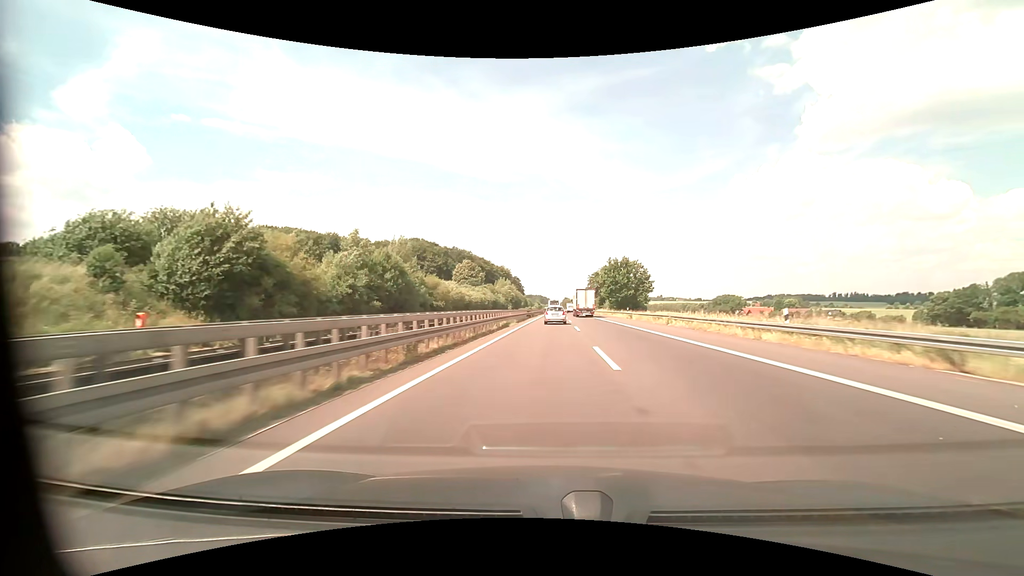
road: motorway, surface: asphalt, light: Day
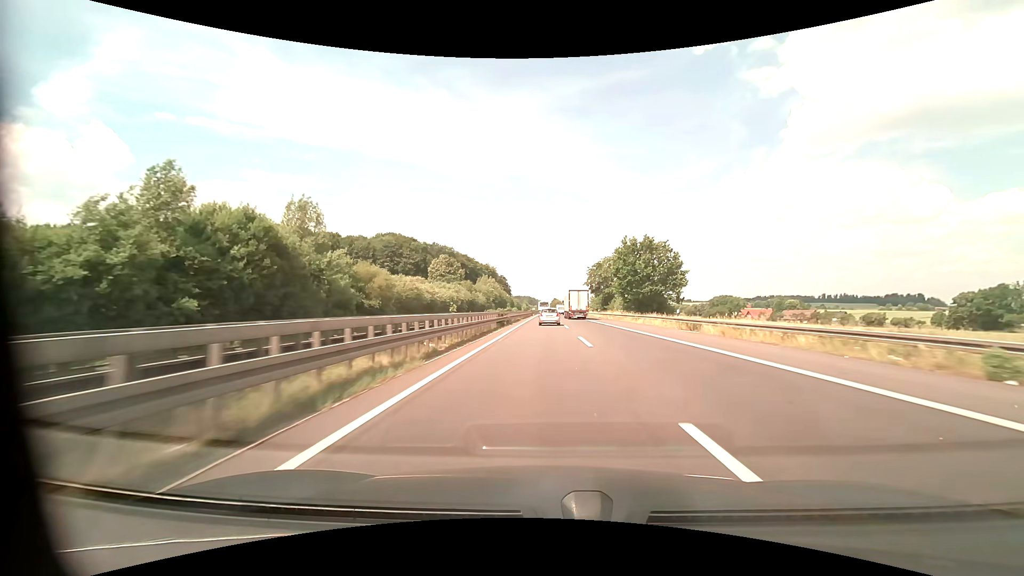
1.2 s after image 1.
(+0.3, +29.2) m; +1°
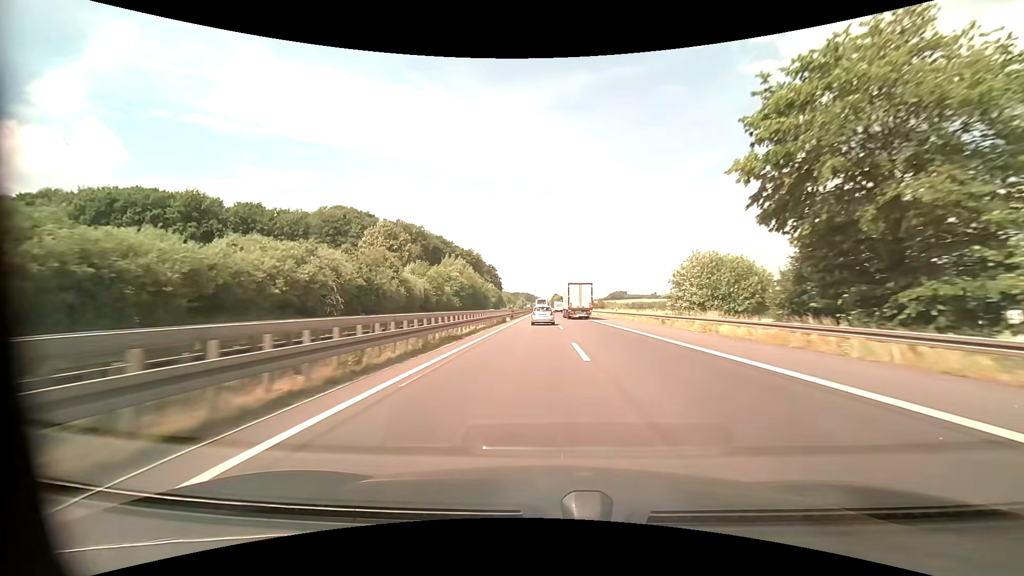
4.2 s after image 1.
(+0.7, +78.5) m; 0°
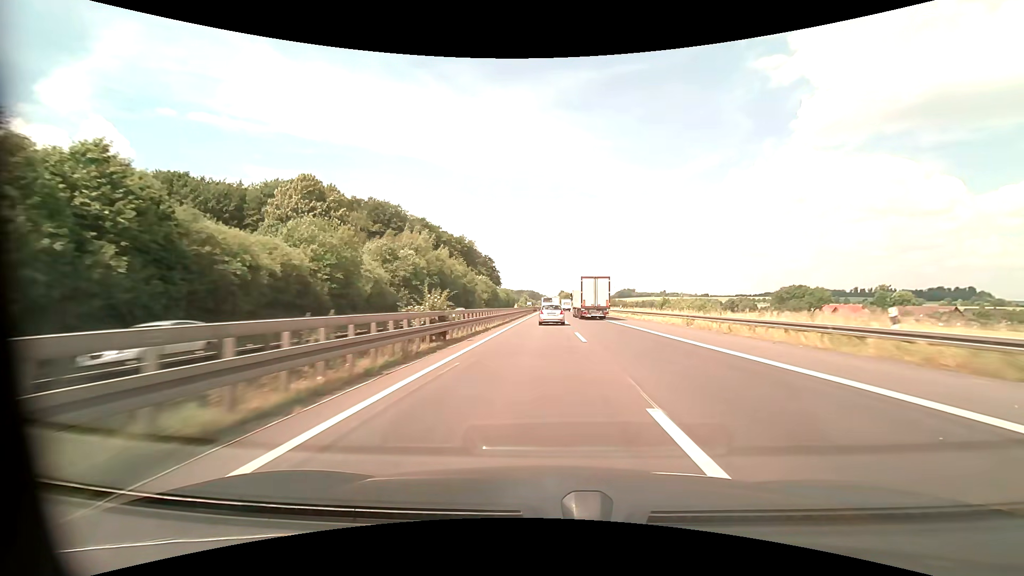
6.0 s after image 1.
(-0.3, +48.4) m; -1°
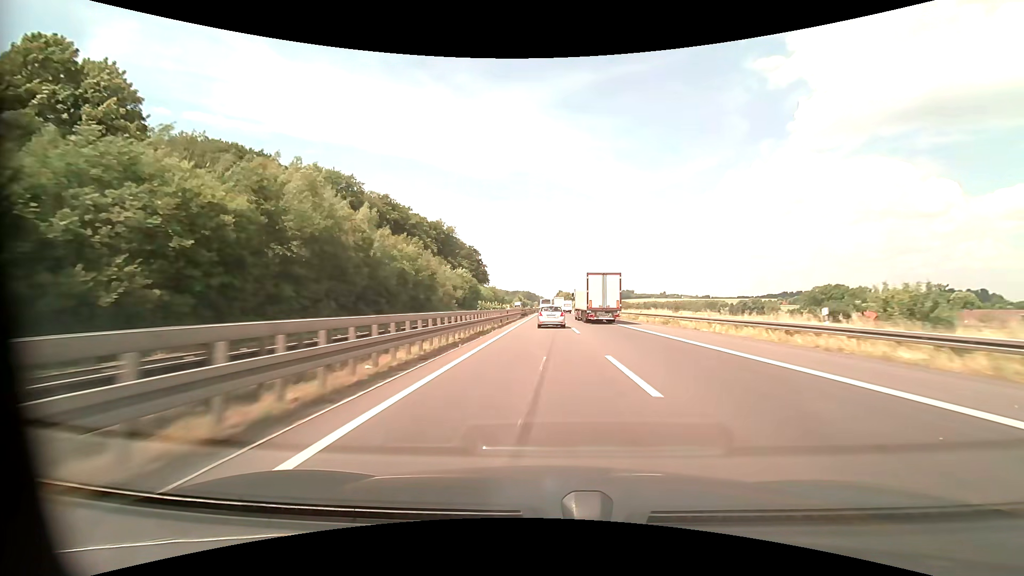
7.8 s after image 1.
(0.0, +47.4) m; 0°
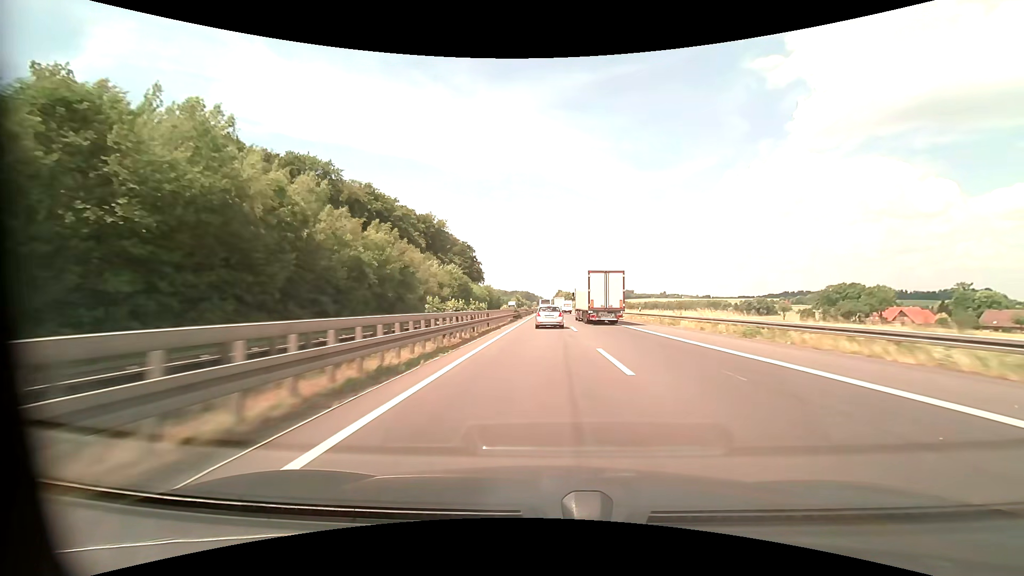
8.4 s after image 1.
(0.0, +15.8) m; 0°
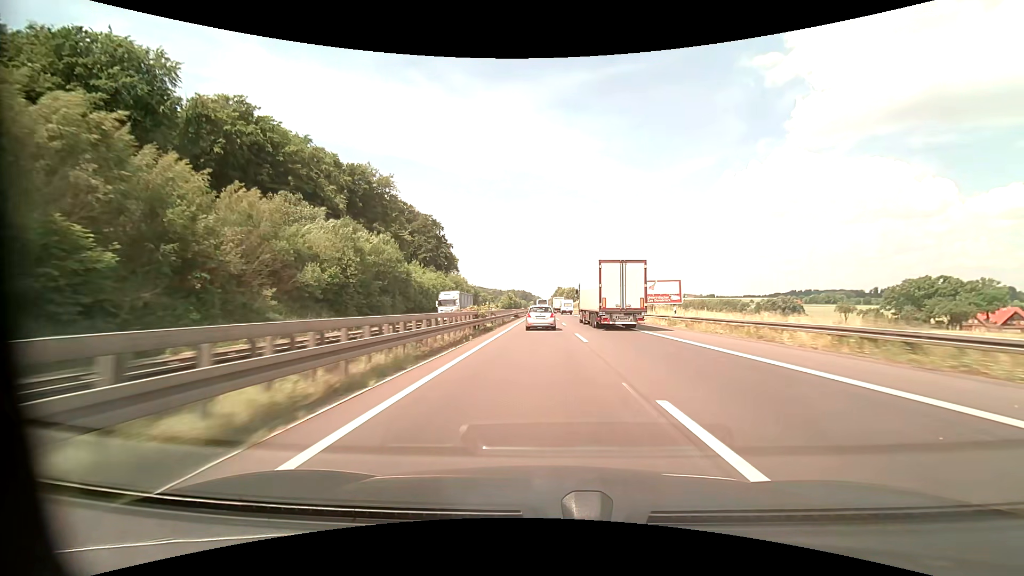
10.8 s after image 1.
(+0.2, +63.5) m; 0°
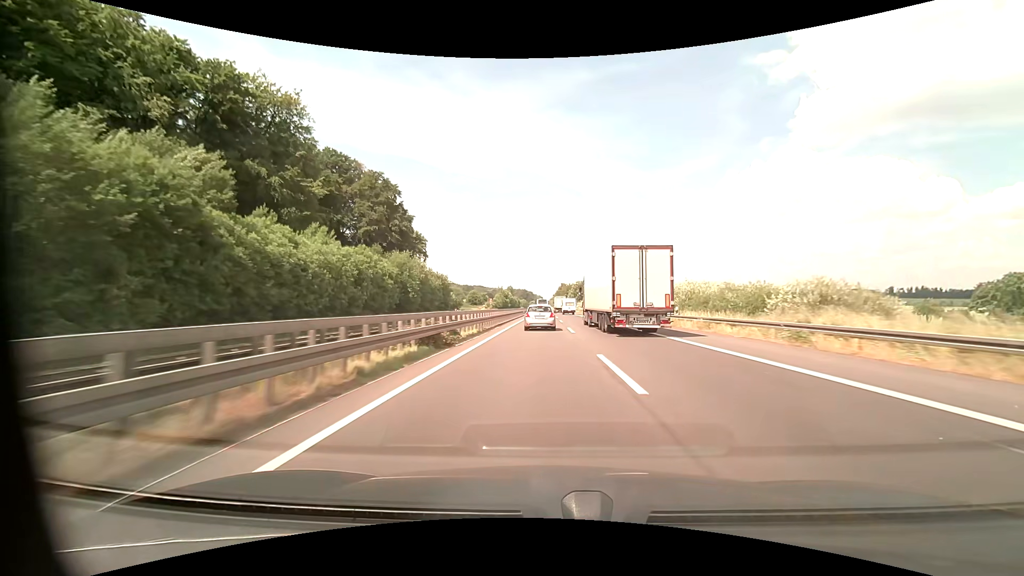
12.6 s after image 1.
(0.0, +48.0) m; 0°
(0, +10) (0, +20) (0, +30) (0, +40) (0, +50) (0, +60) (0, +70) (0, +80) (-1, +90) (-1, +100) m
